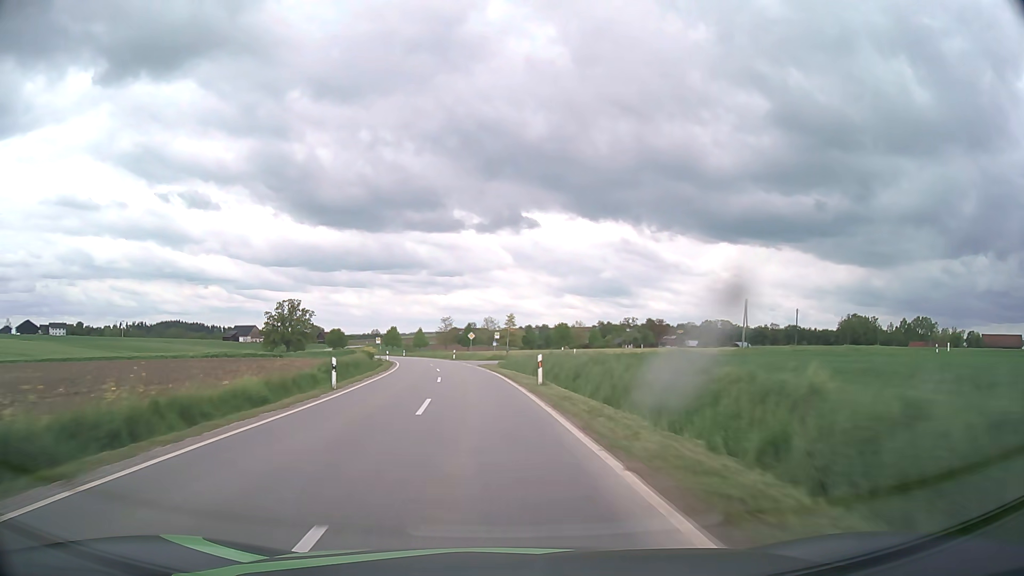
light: Day
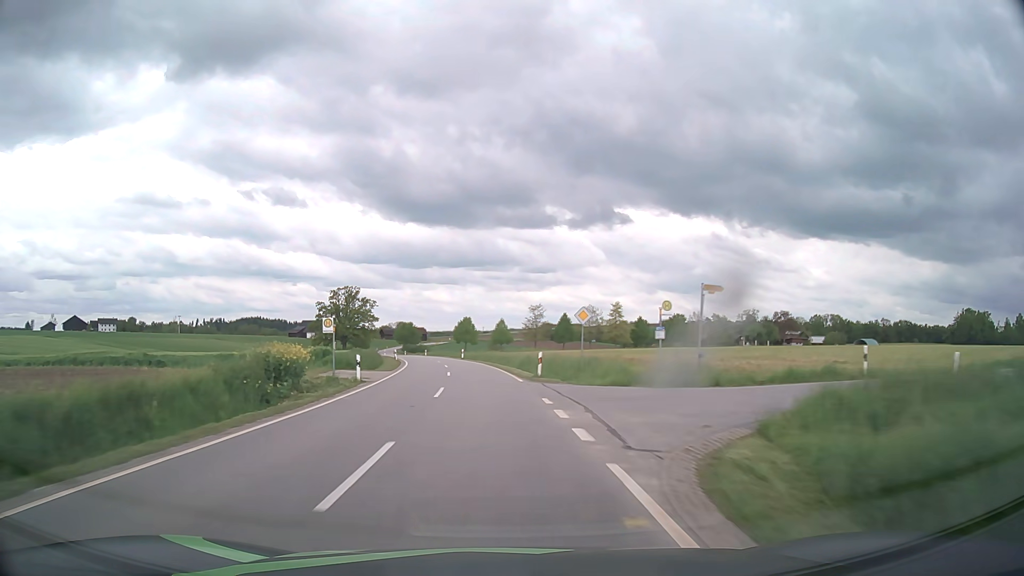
(-3.1, +44.3) m; -8°
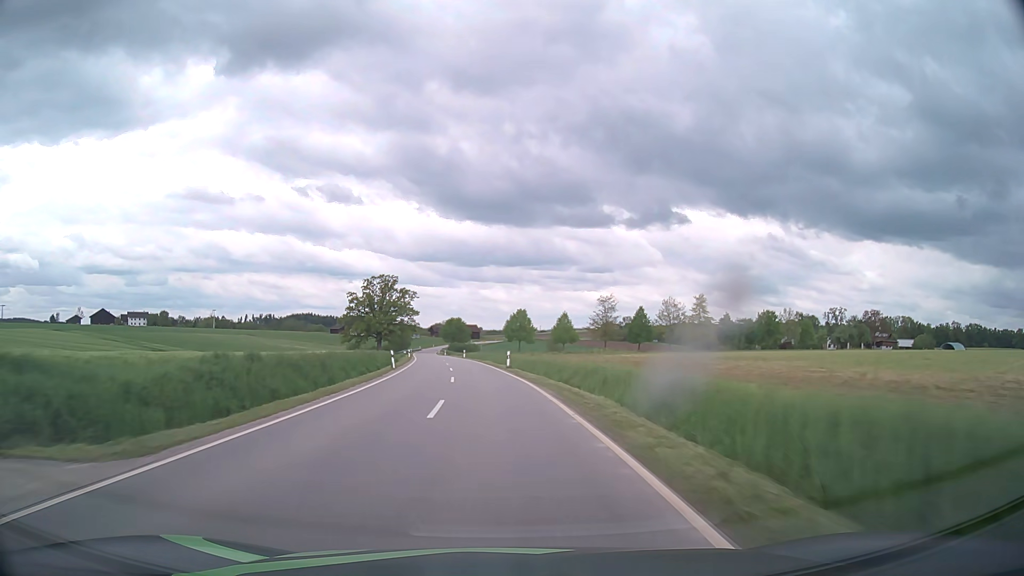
(-1.2, +29.7) m; -5°
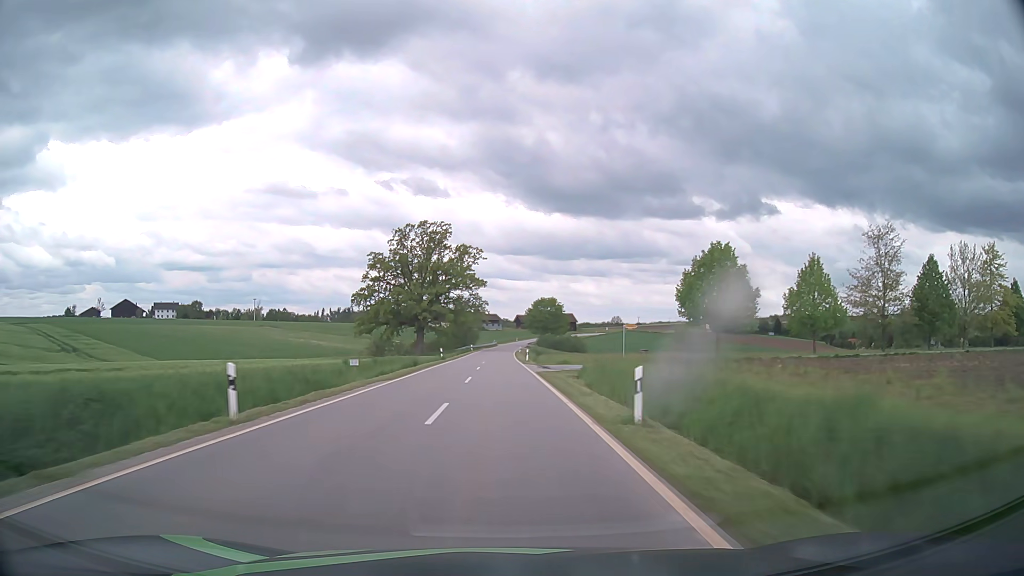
(-6.1, +74.1) m; -8°
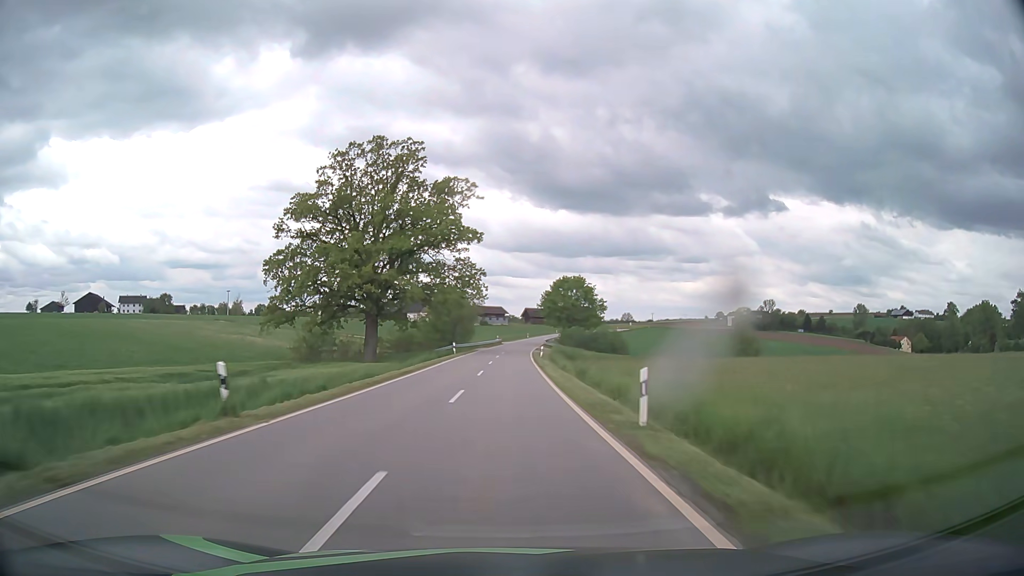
(-0.4, +44.8) m; -1°
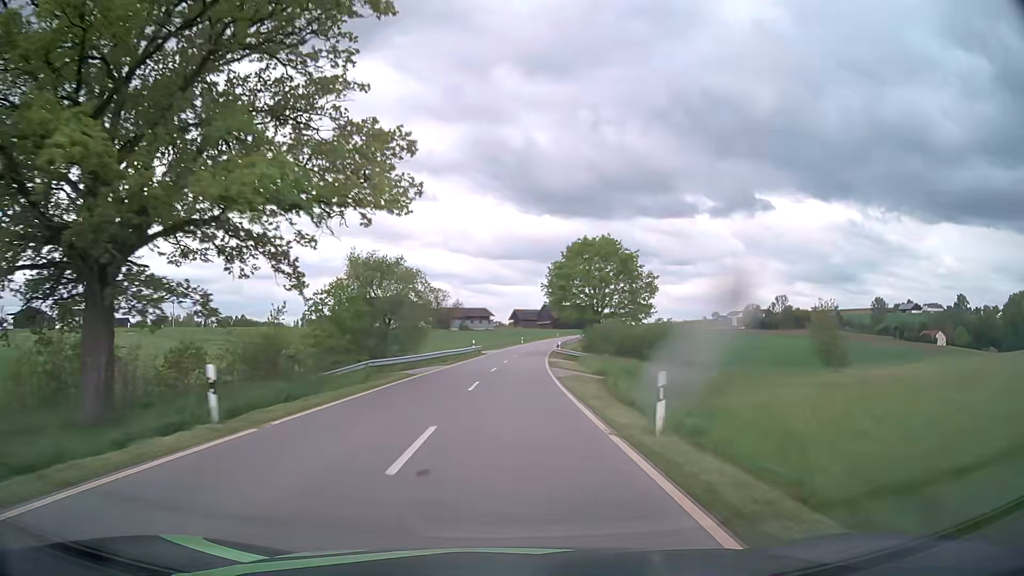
(+0.4, +44.9) m; +1°
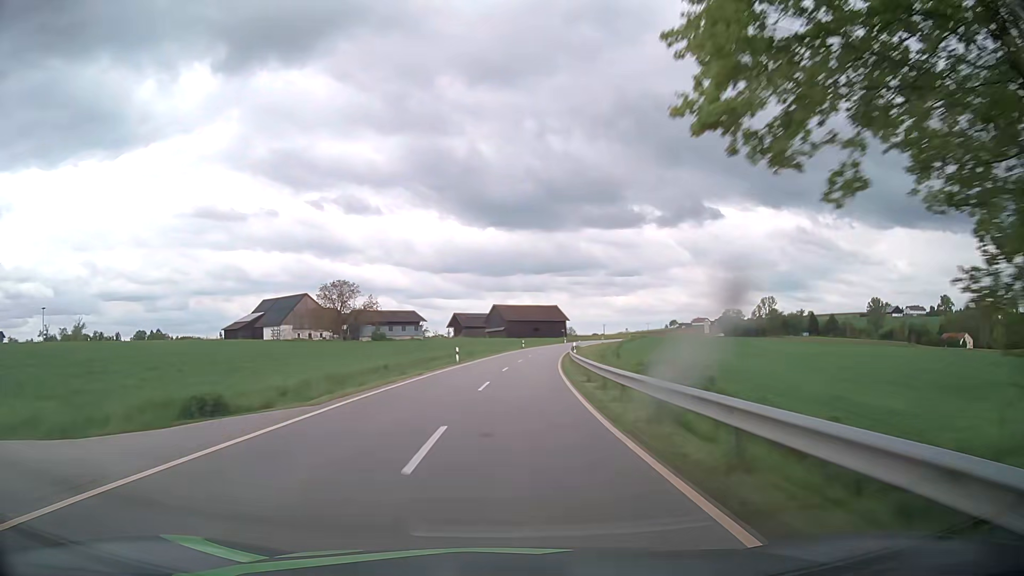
(+1.9, +60.9) m; +4°
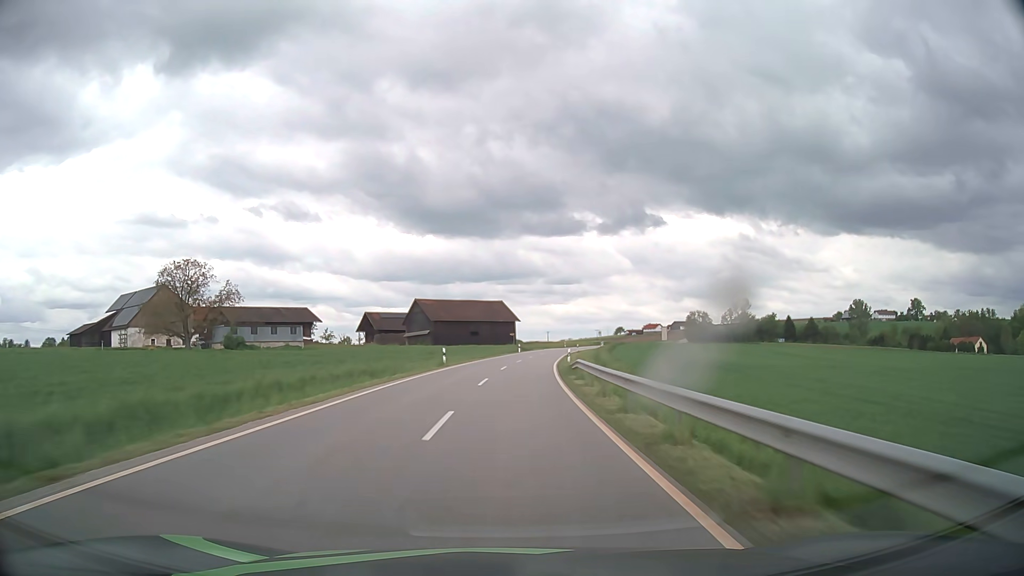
(+2.3, +46.2) m; +5°
(0, +10) (0, +20) (+1, +30) (+1, +40) (+2, +50) (+3, +60) (+5, +70) (+6, +80) (+8, +90) (+10, +99) m
